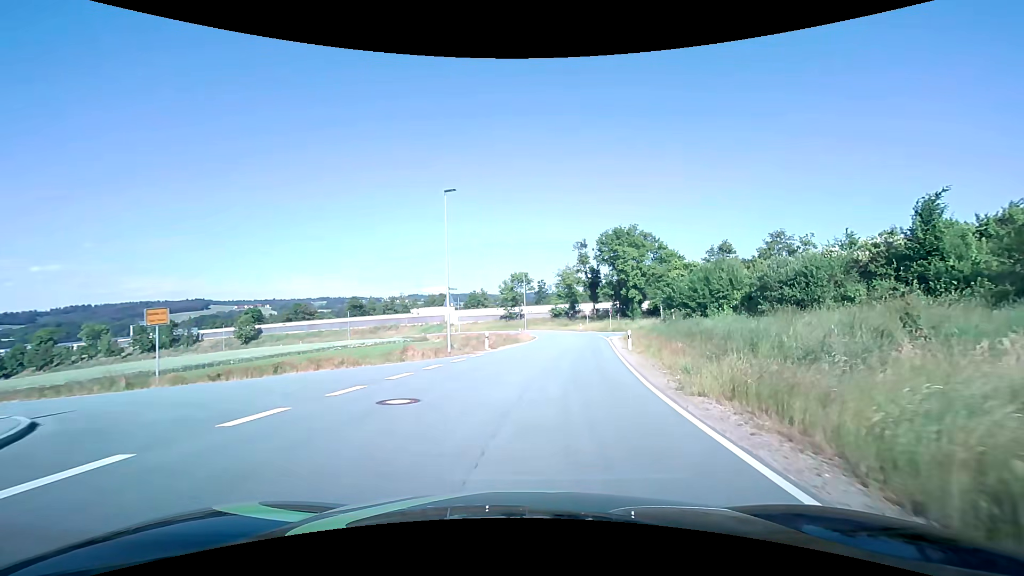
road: unclassified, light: Day
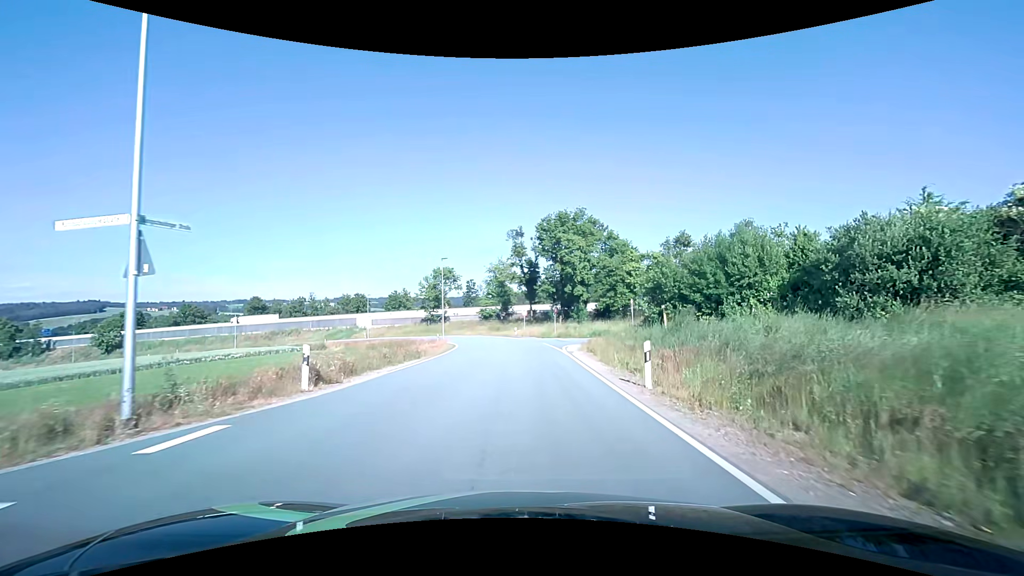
(+1.3, +16.0) m; +8°
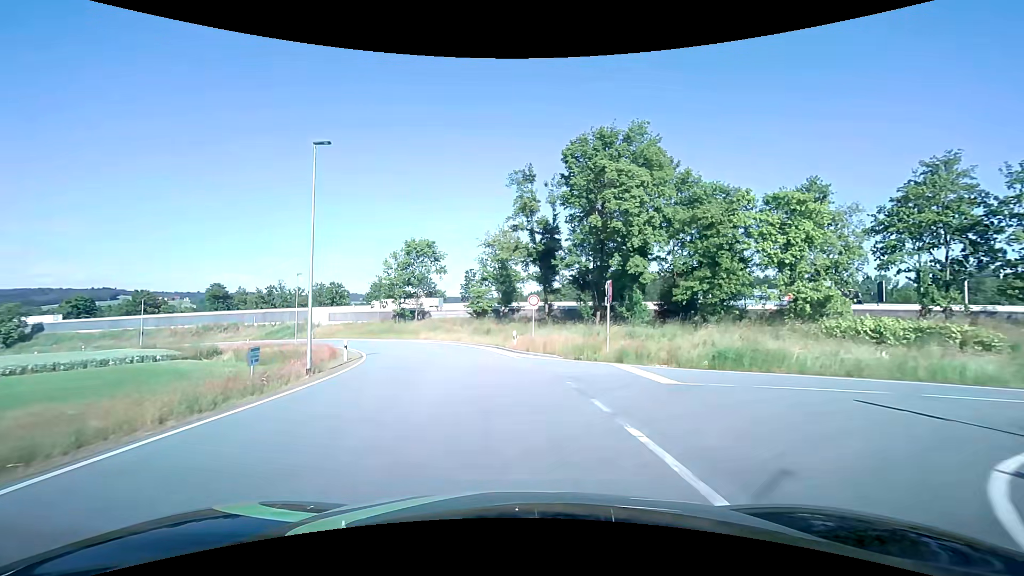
(+0.7, +30.1) m; -1°
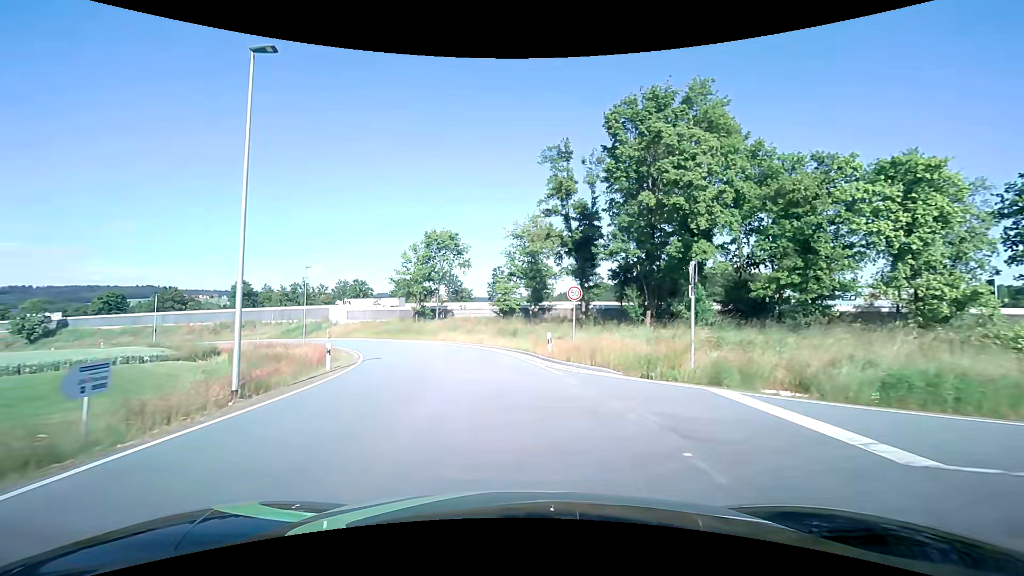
(-0.2, +6.4) m; -3°
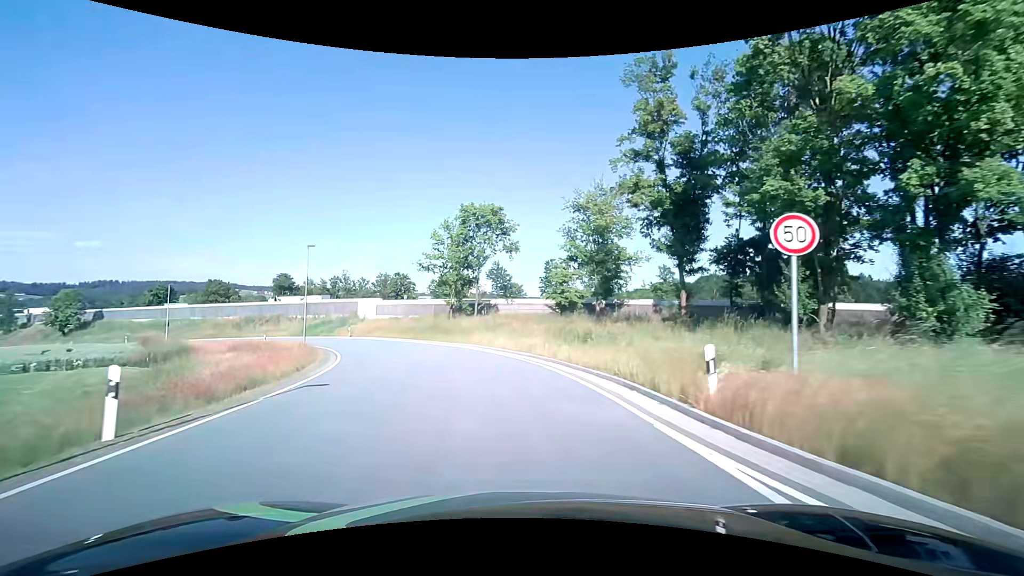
(-0.6, +13.0) m; -6°
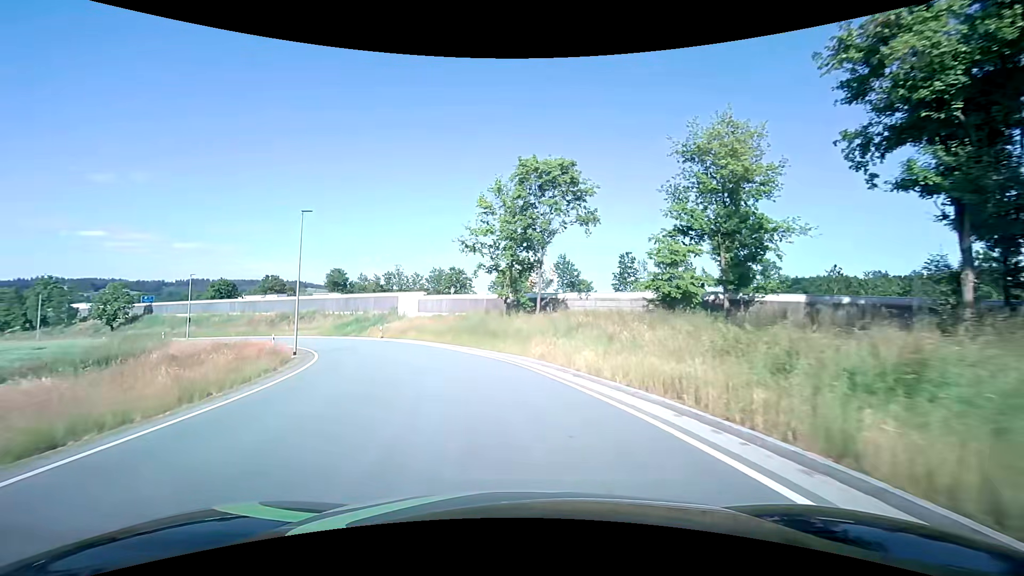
(-0.8, +13.3) m; -7°
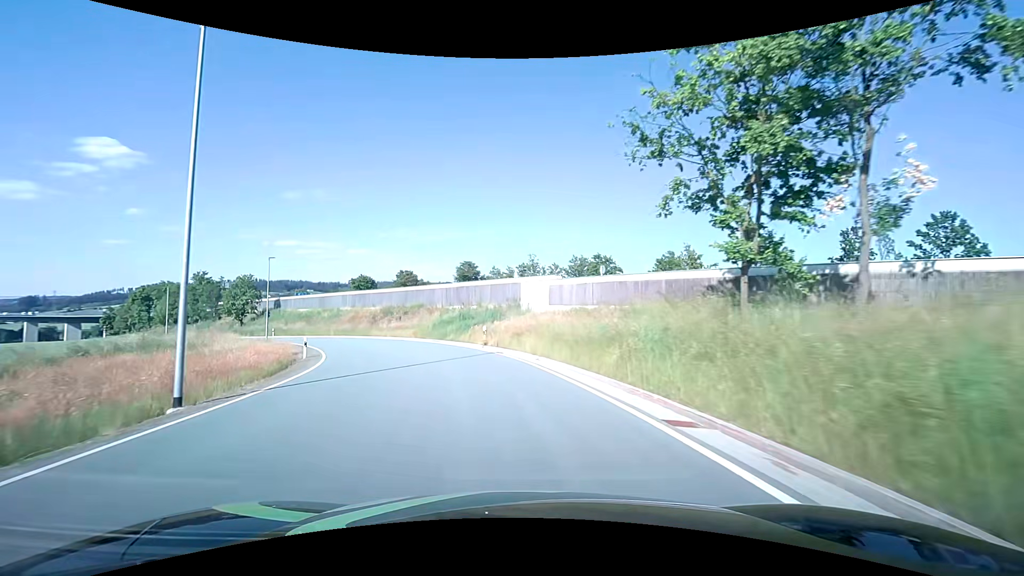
(-2.6, +20.2) m; -16°
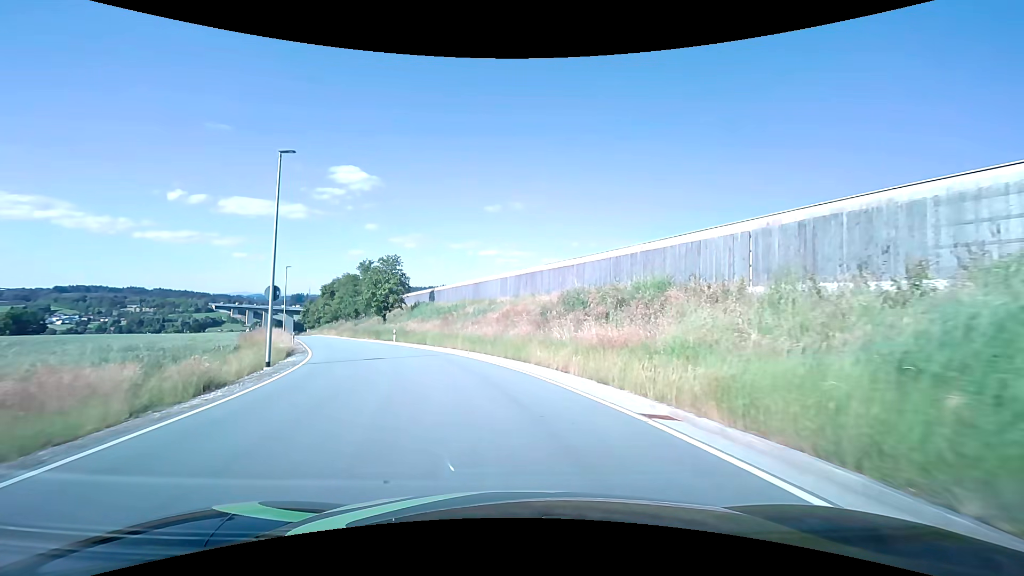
(-8.1, +33.3) m; -22°
(-1, +10) (-3, +20) (-6, +29) (-10, +38) (-15, +47) (-20, +56) (-24, +65) (-29, +74) (-33, +83) (-38, +91) m
